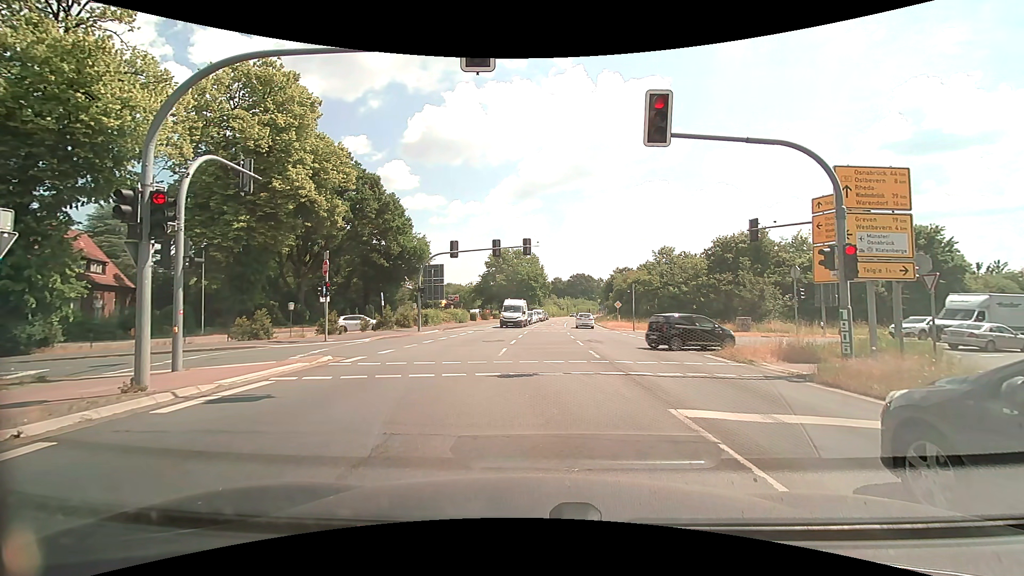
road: primary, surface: asphalt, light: Day
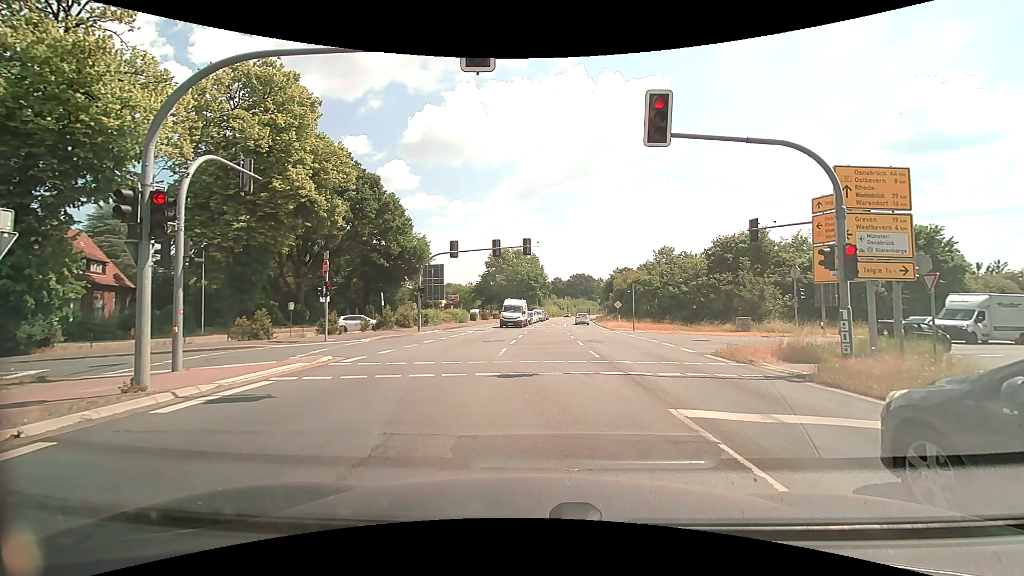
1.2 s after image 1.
(0.0, 0.0) m; 0°
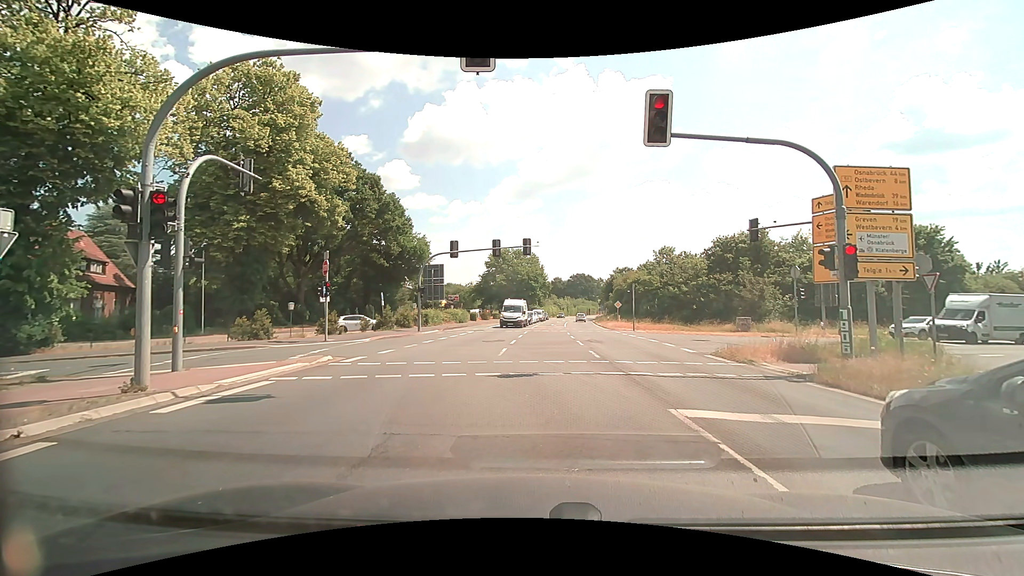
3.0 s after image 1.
(0.0, 0.0) m; 0°
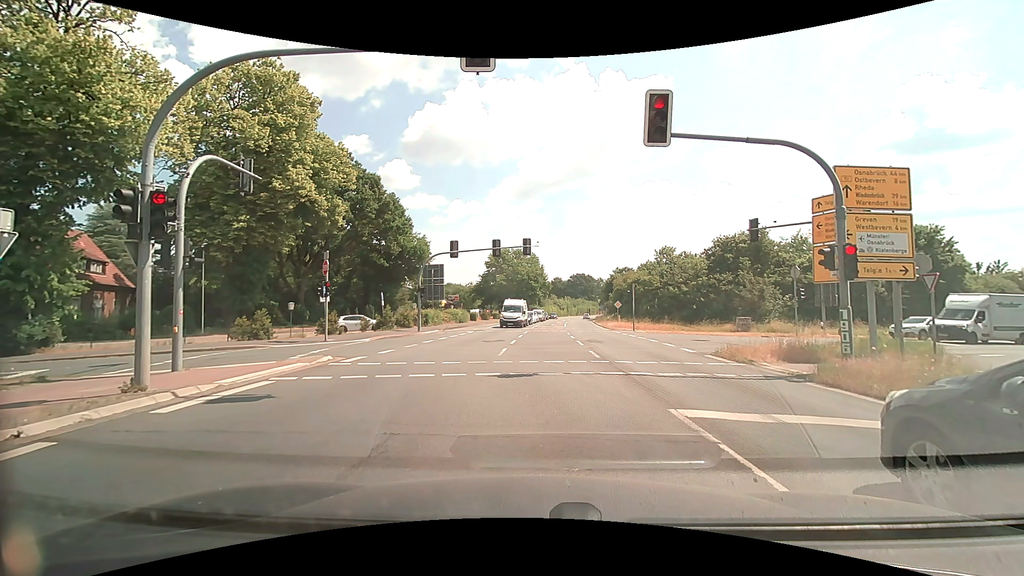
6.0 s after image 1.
(0.0, 0.0) m; 0°
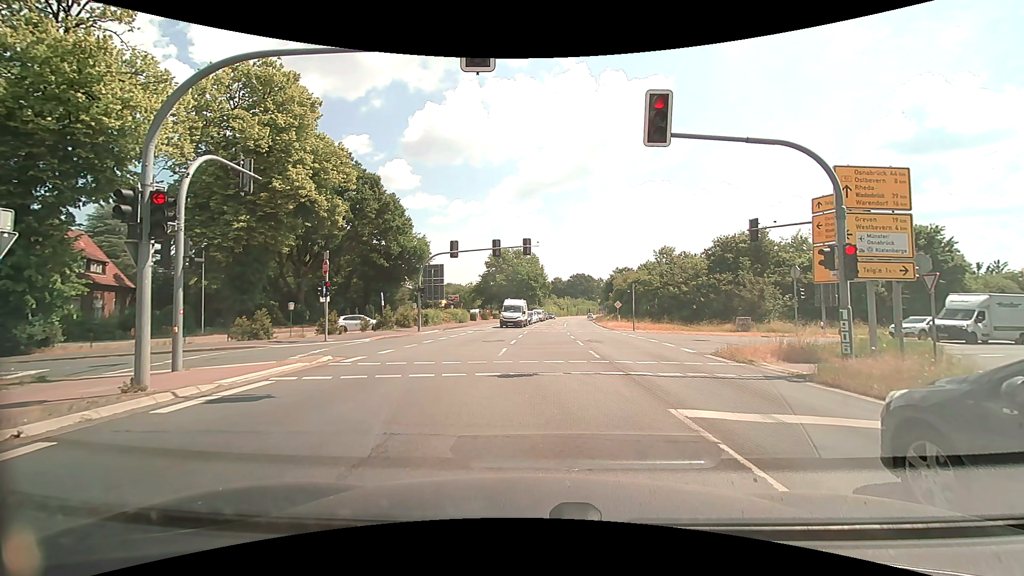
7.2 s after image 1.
(0.0, 0.0) m; 0°
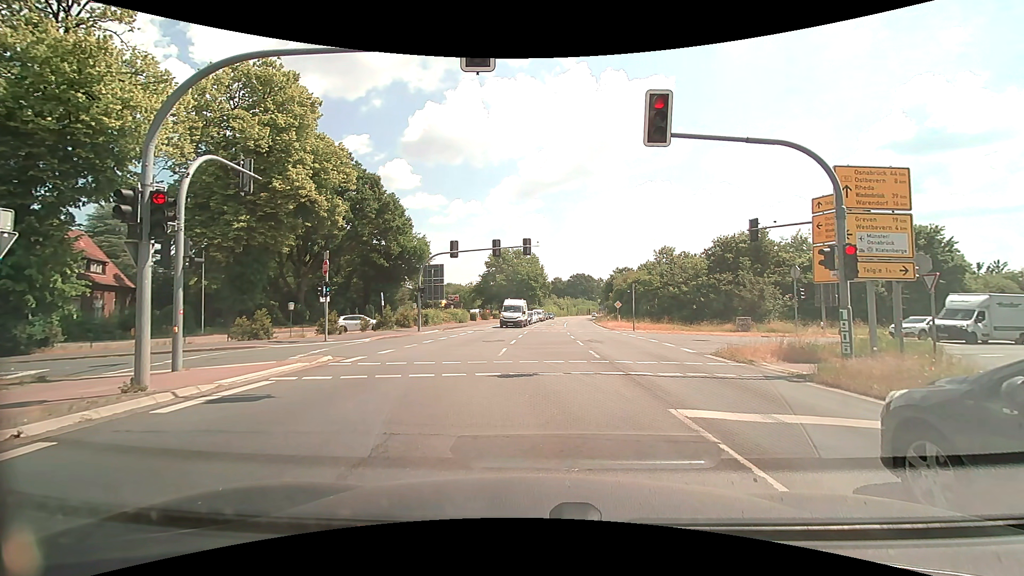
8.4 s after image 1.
(0.0, 0.0) m; 0°
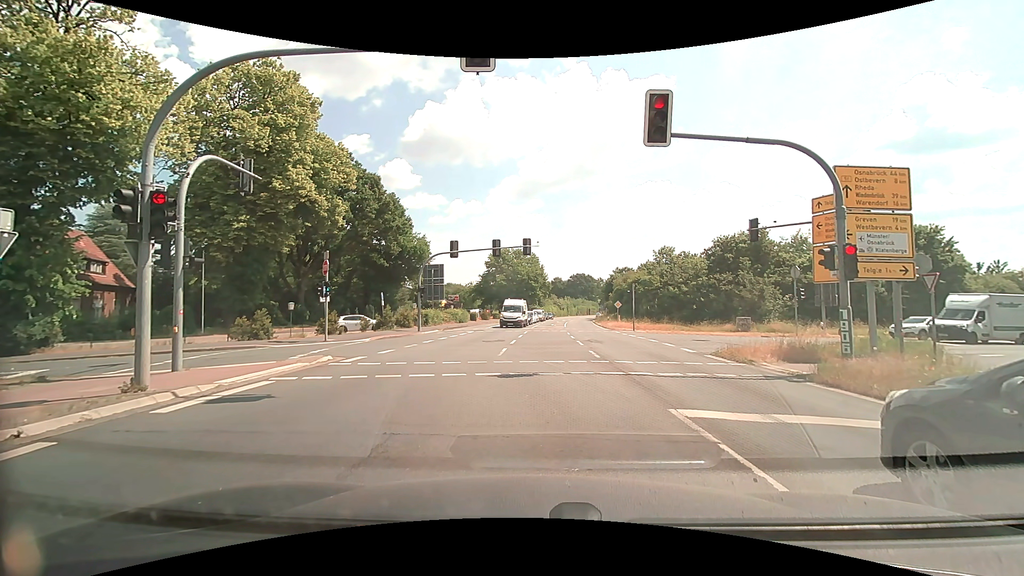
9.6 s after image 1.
(0.0, 0.0) m; 0°
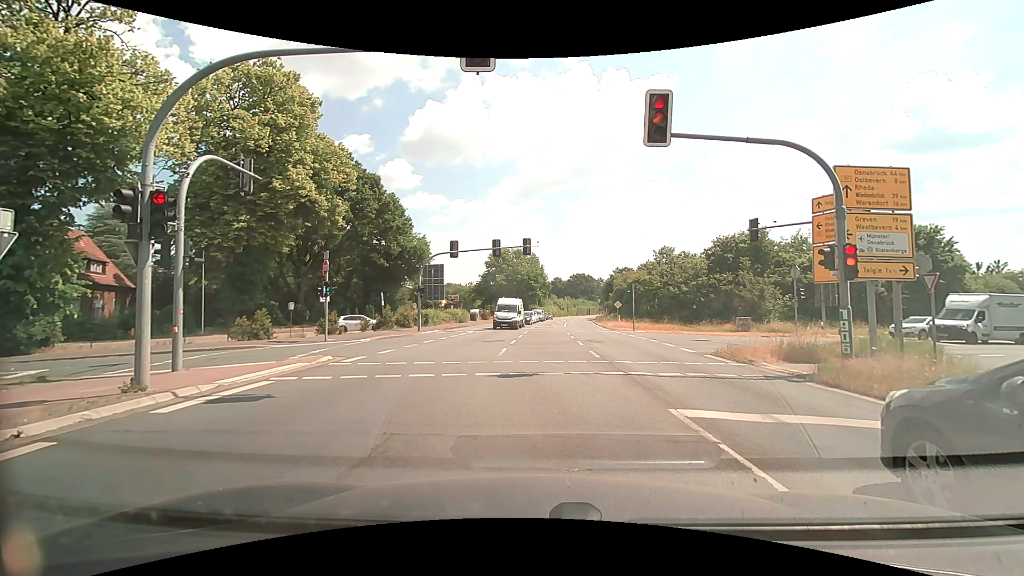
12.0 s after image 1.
(0.0, 0.0) m; 0°
(0, +10) (-4, +19) (-13, +23) (-22, +21) (-32, +18) (-42, +15) (-51, +12) (-60, +9) (-70, +6) (-79, +2) m
